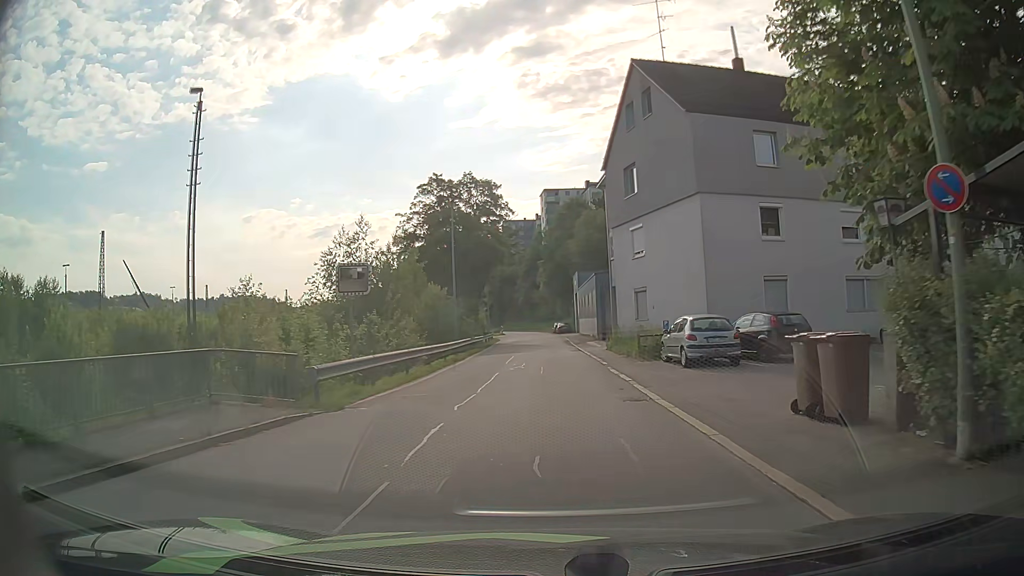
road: residential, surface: asphalt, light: Day
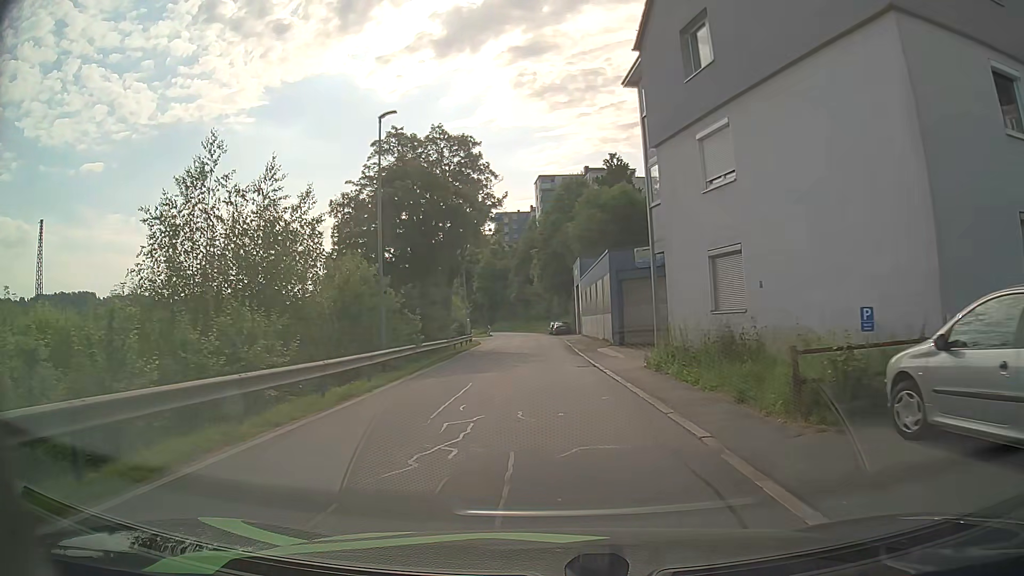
(+0.1, +15.1) m; +1°
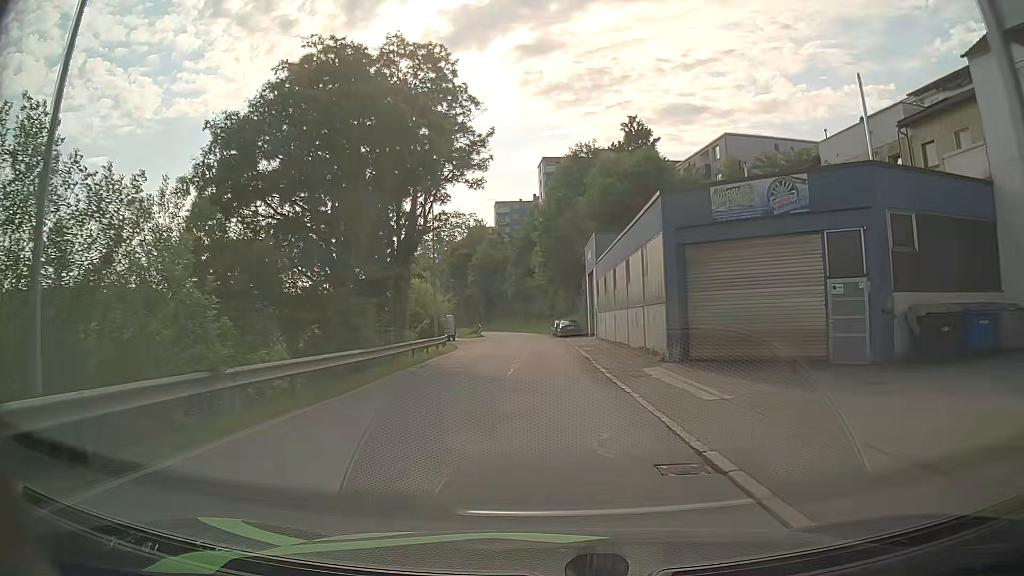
(-0.2, +15.6) m; 0°
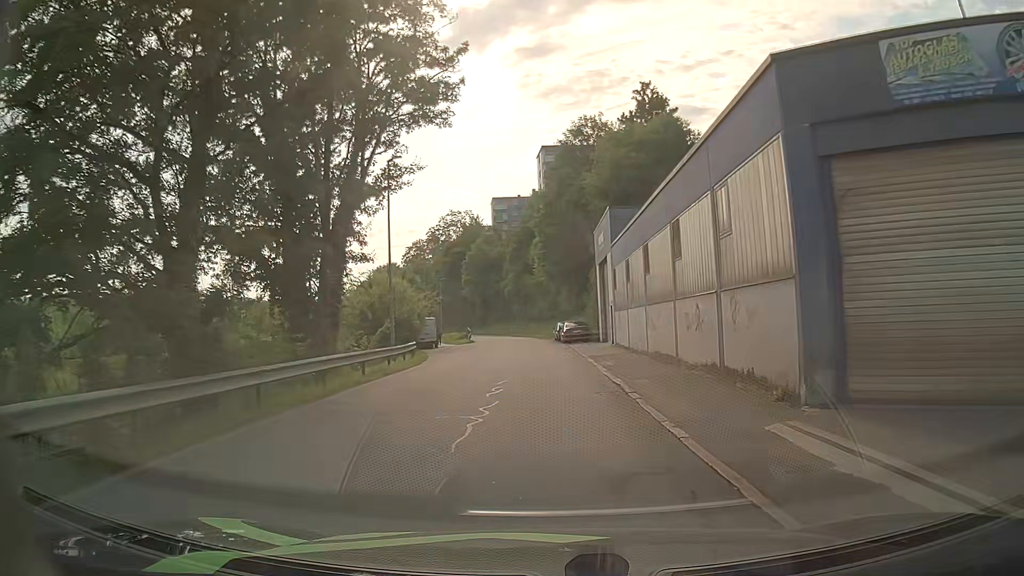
(-0.1, +10.7) m; -1°
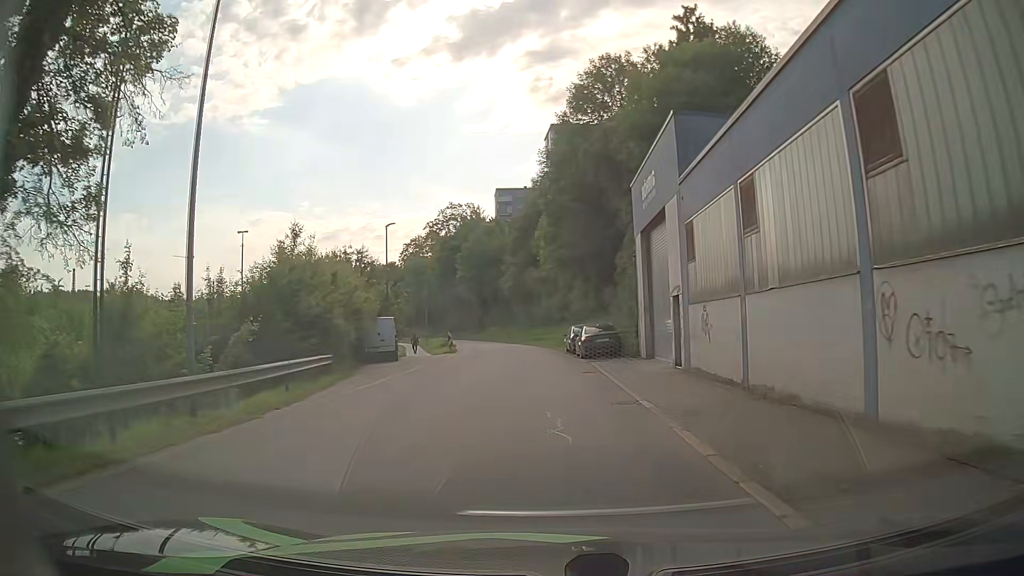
(0.0, +16.1) m; 0°
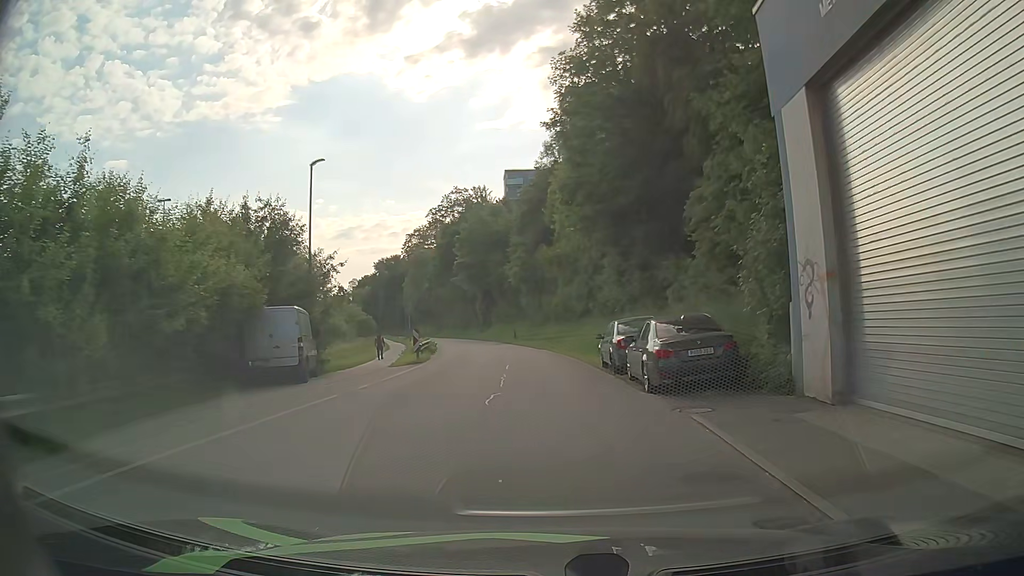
(-0.2, +16.0) m; -1°
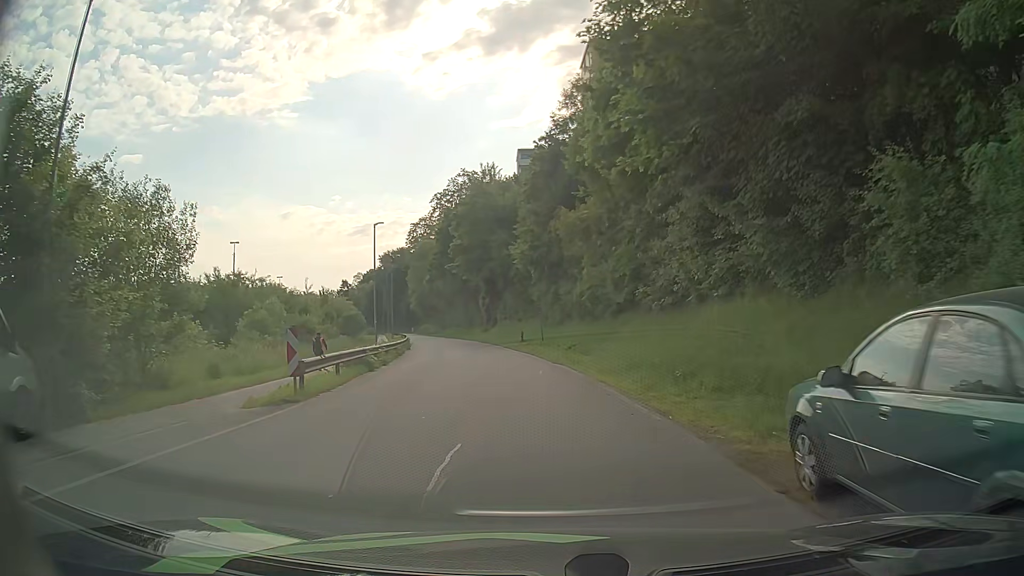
(-0.1, +16.0) m; -1°
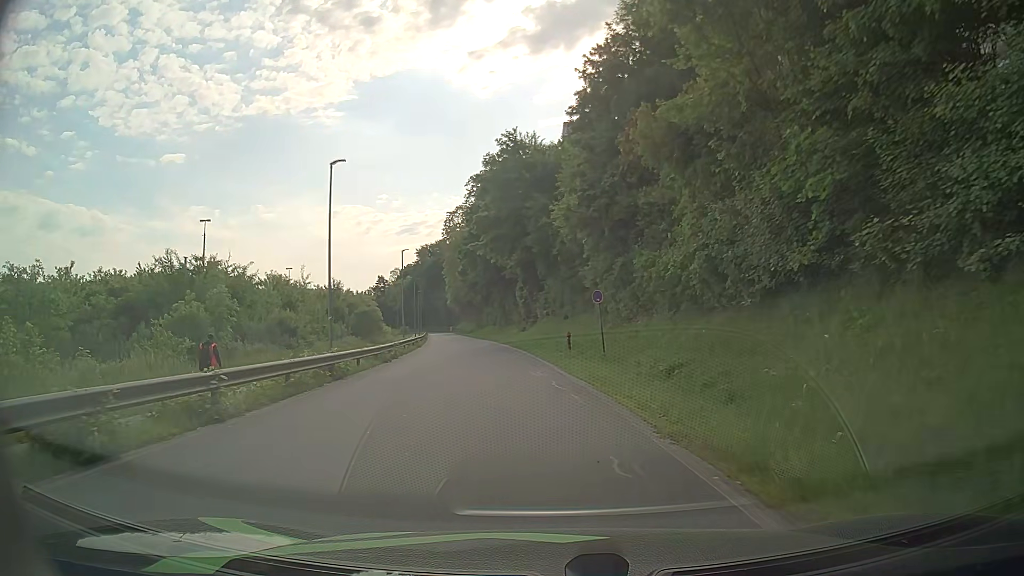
(-0.5, +16.2) m; -4°
